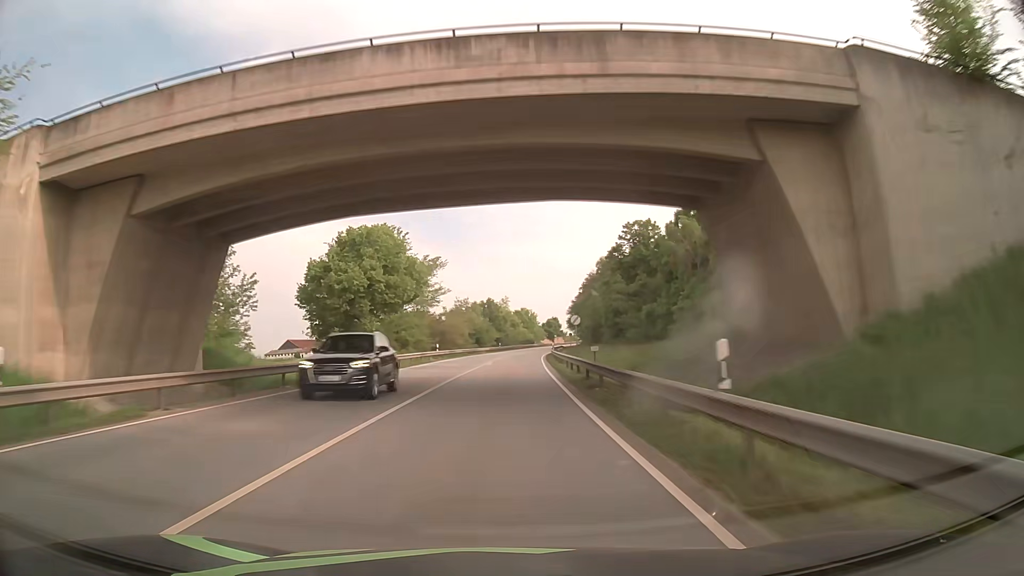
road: primary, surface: asphalt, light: Day
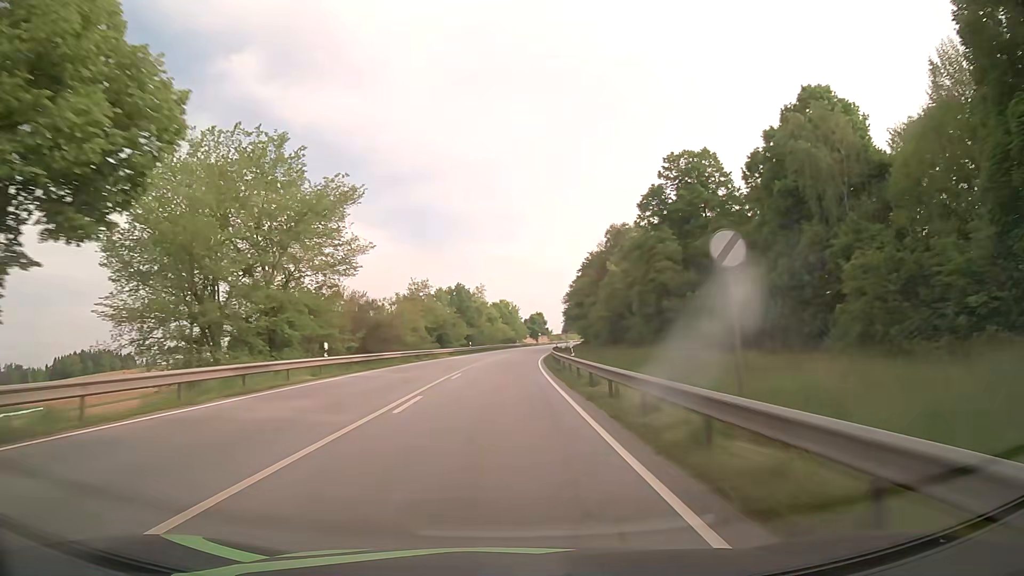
(+0.4, +30.9) m; +2°
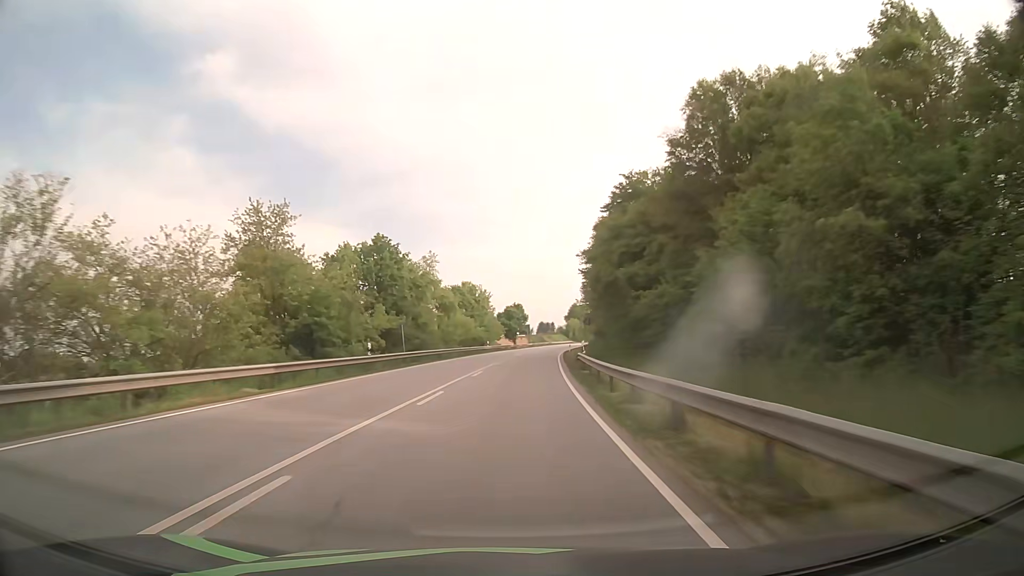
(+0.4, +46.3) m; +2°
